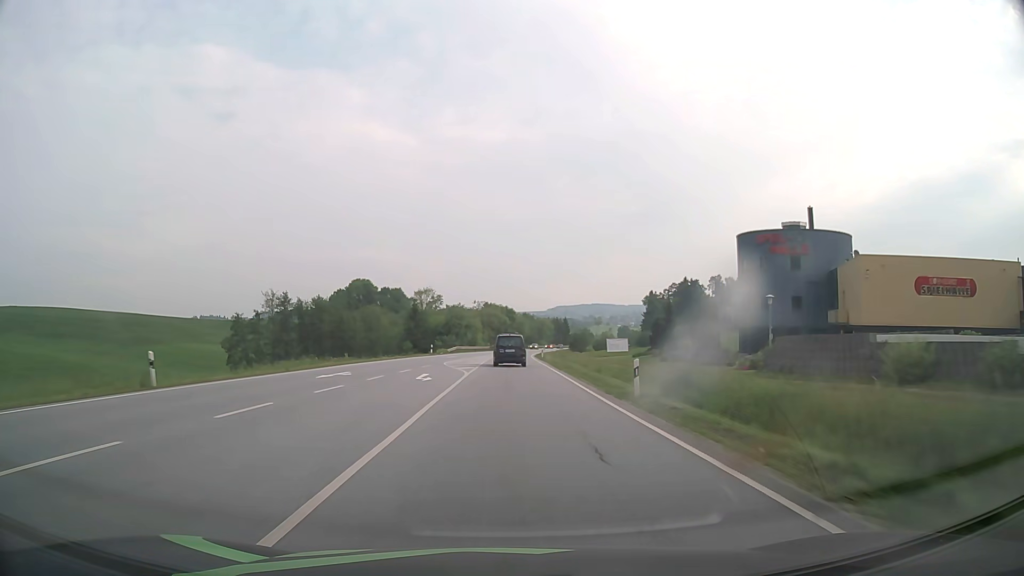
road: primary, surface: asphalt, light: Day
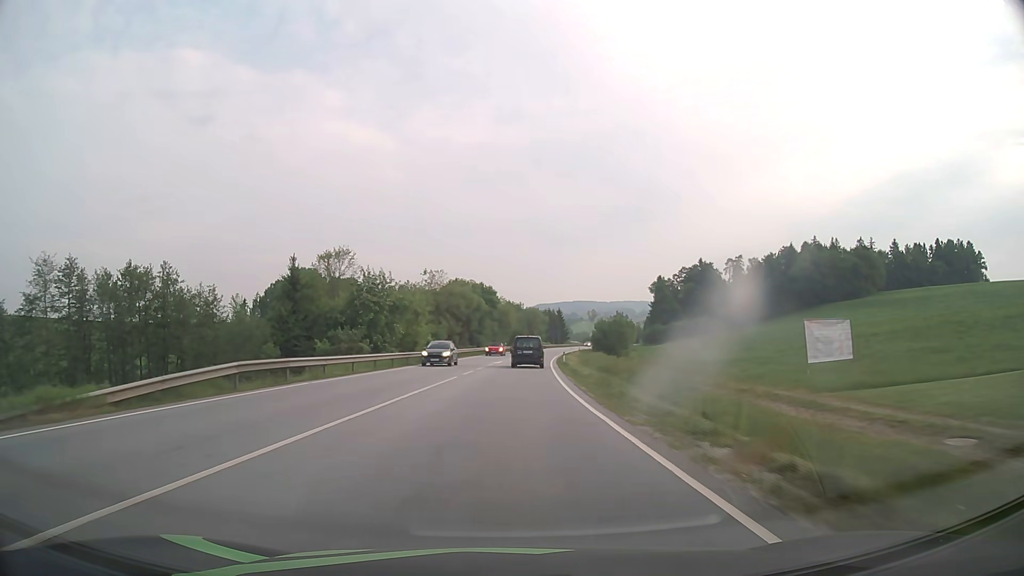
(+0.8, +65.0) m; +2°
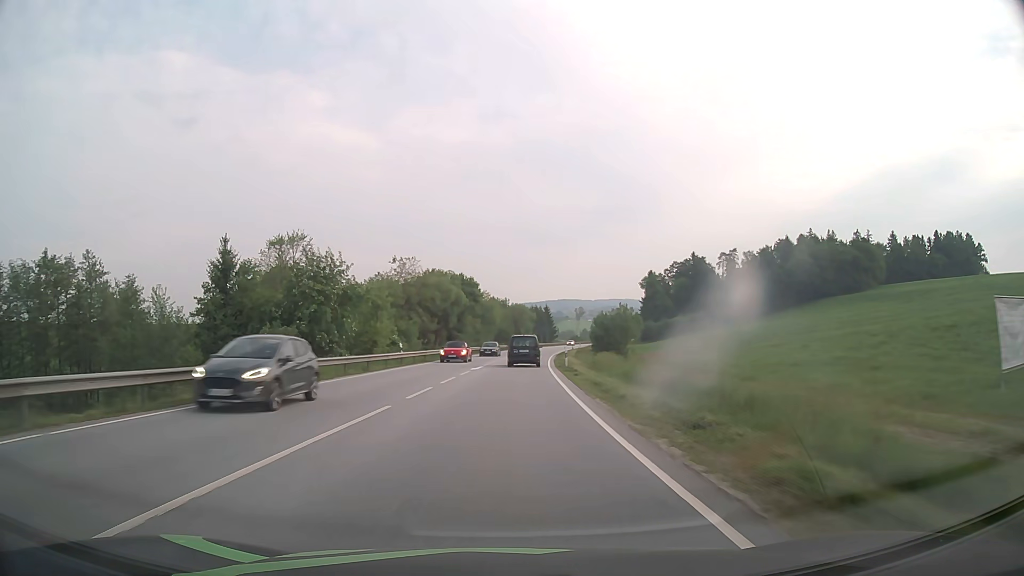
(+0.1, +13.1) m; +1°
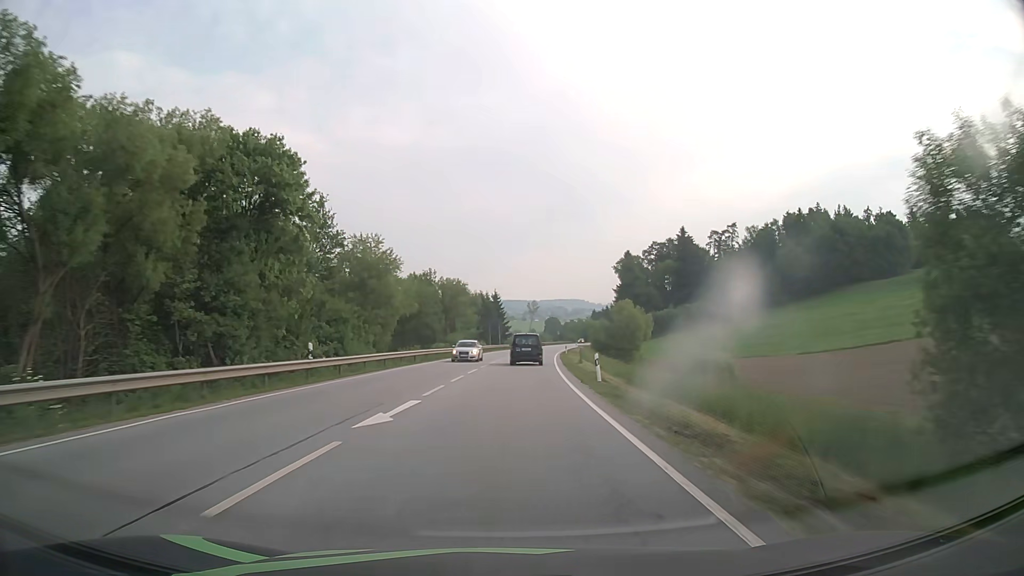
(+2.7, +65.3) m; +5°
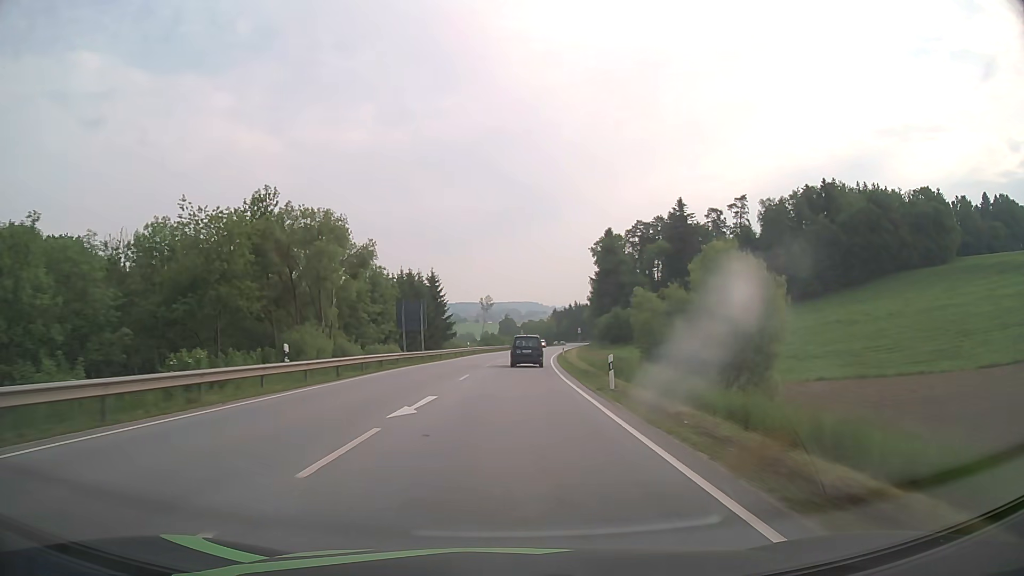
(+1.9, +52.3) m; +4°
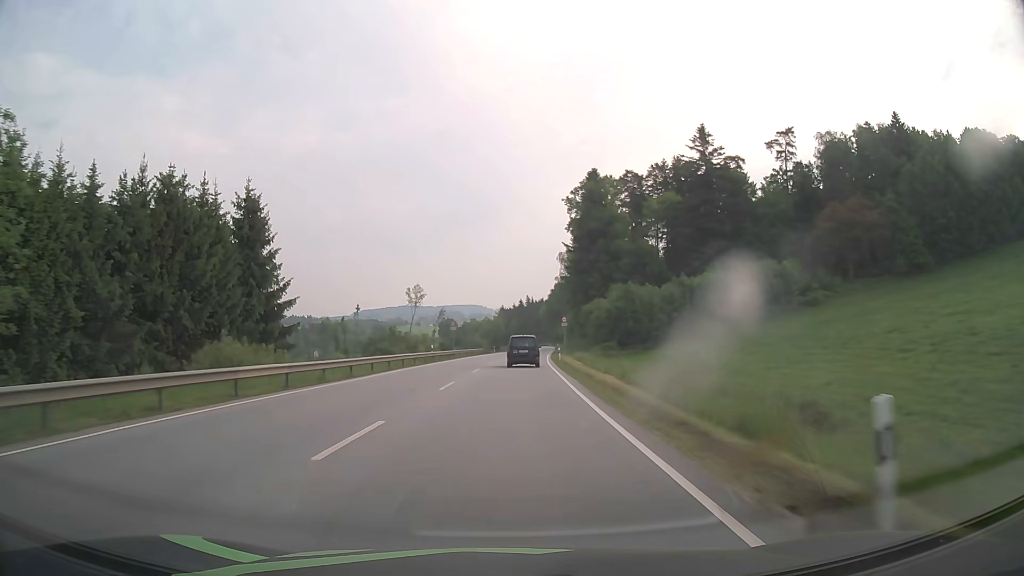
(+2.9, +65.3) m; +5°
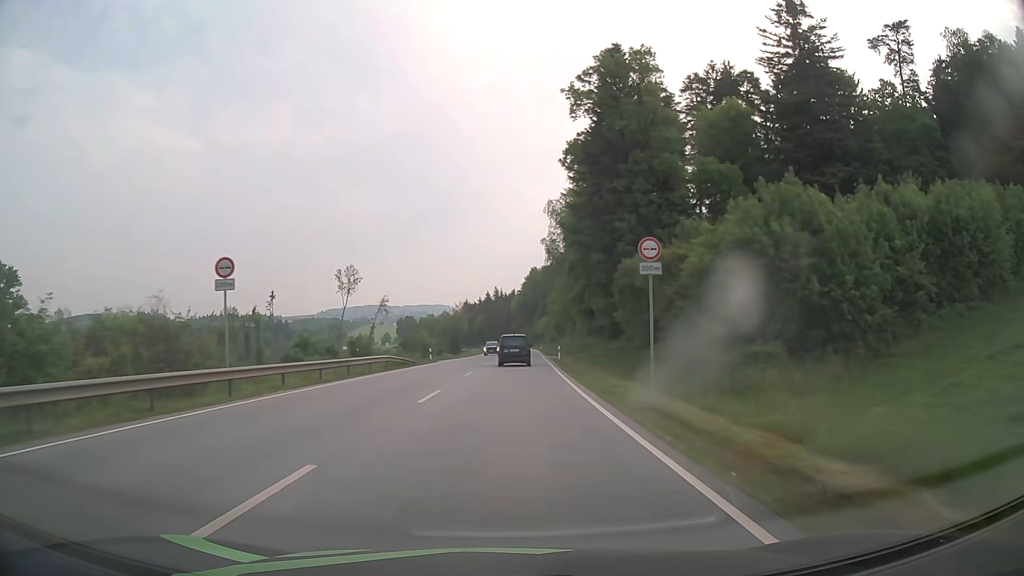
(+1.4, +52.3) m; +3°
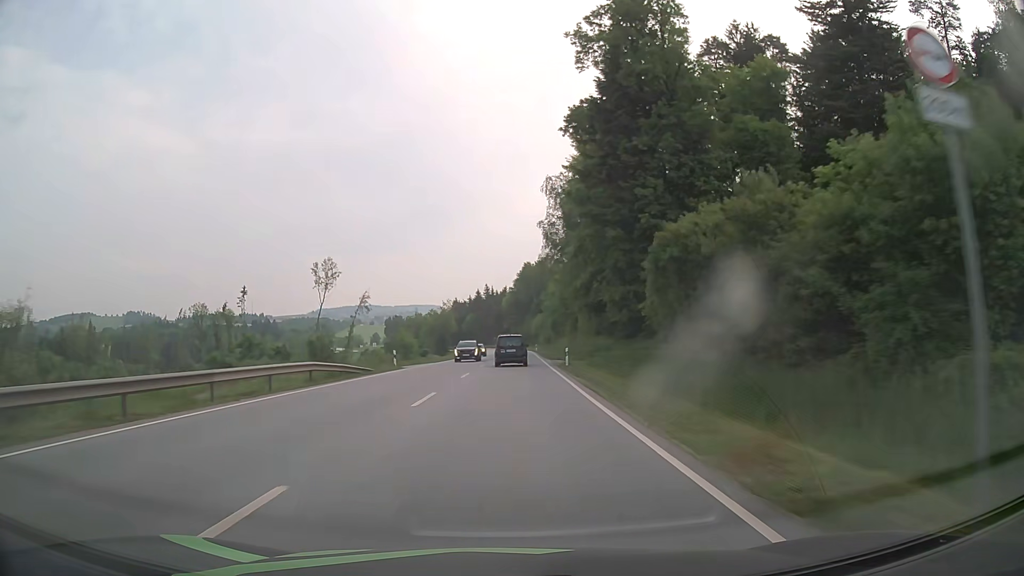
(+0.1, +13.1) m; +1°
(0, +10) (0, +20) (0, +30) (+1, +40) (+1, +50) (+1, +60) (+1, +70) (+1, +80) (+1, +90) (+1, +100) m
